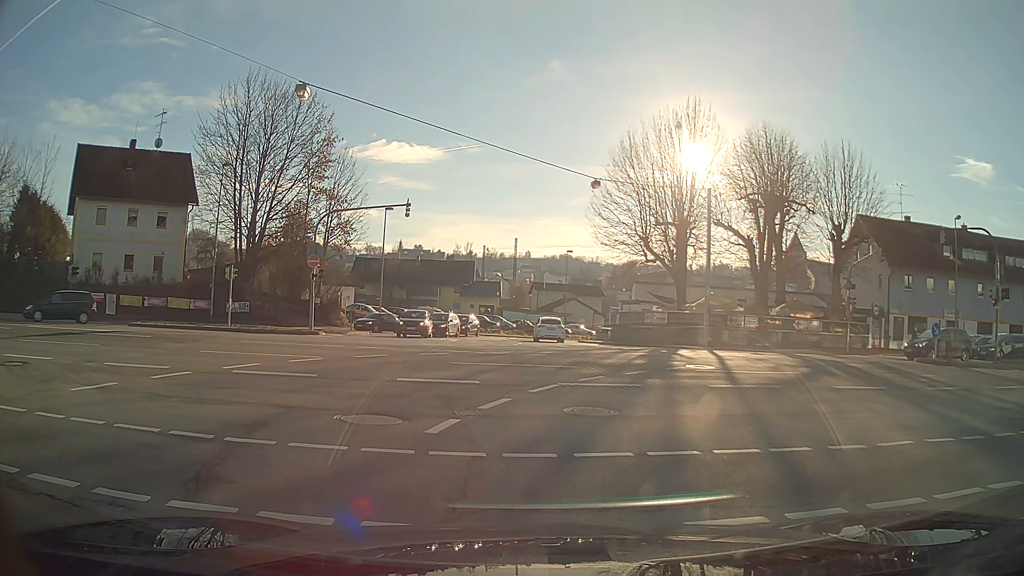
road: unclassified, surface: asphalt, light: Day
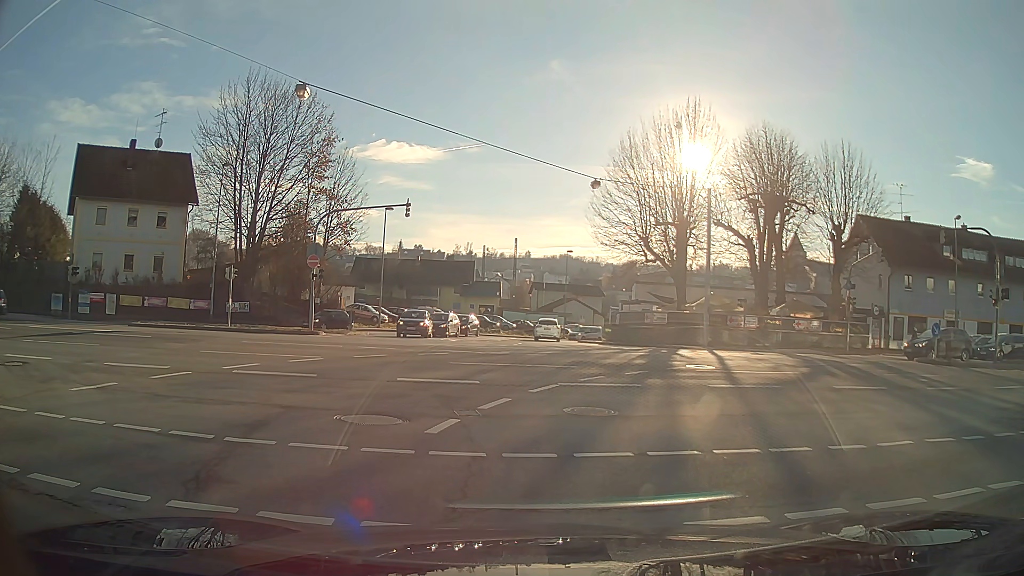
(0.0, 0.0) m; 0°
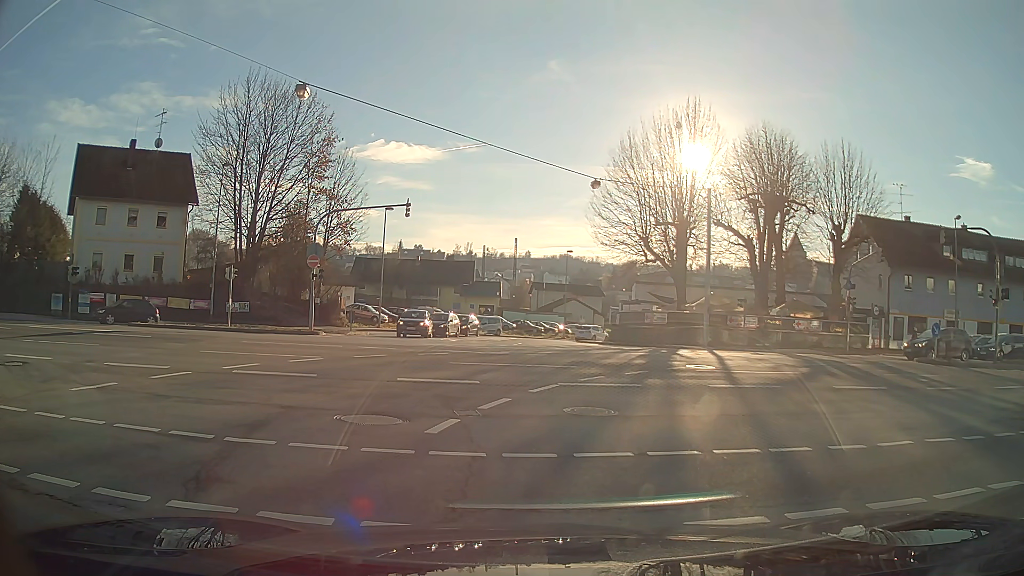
(0.0, 0.0) m; 0°
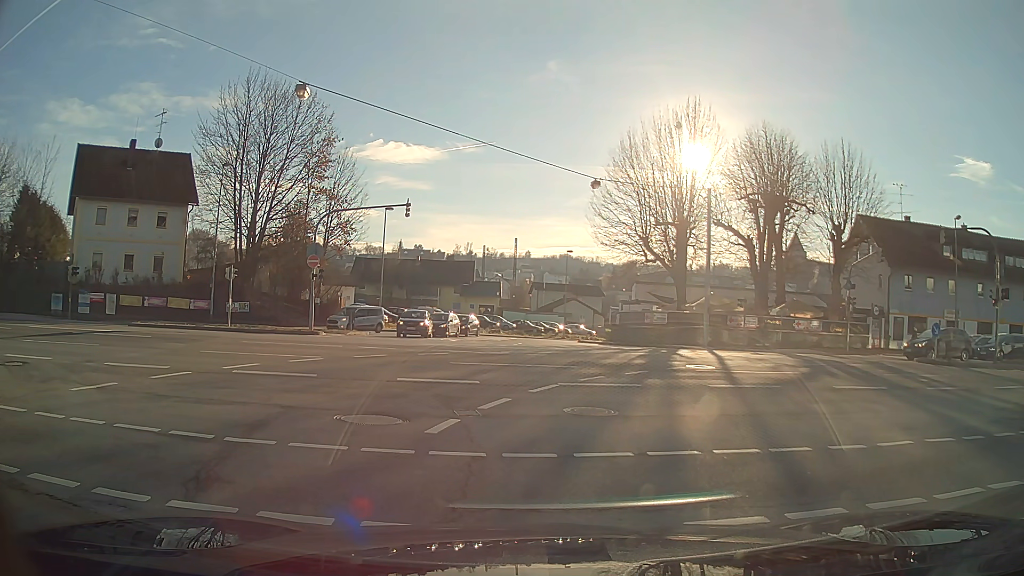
(0.0, 0.0) m; 0°
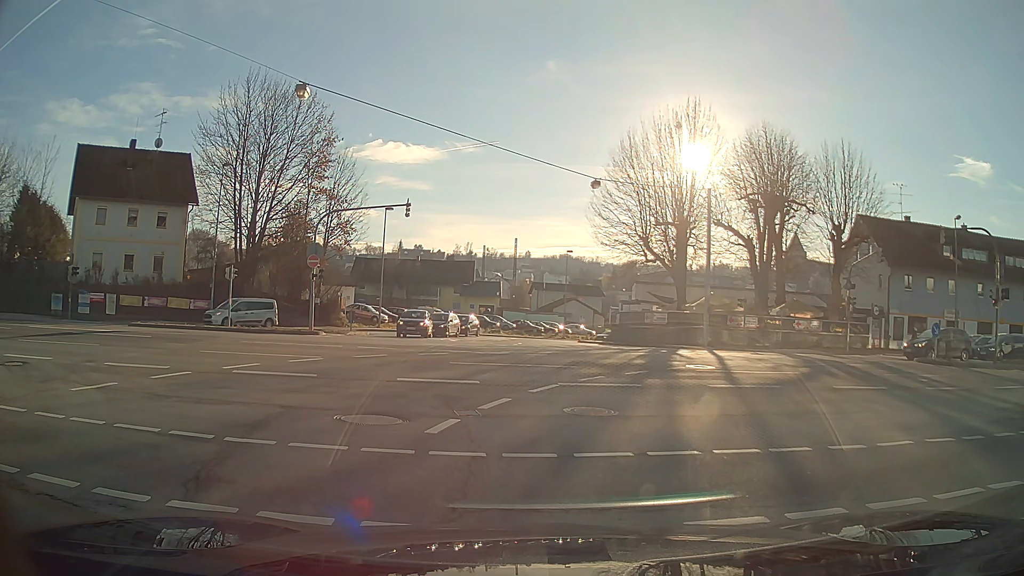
(0.0, 0.0) m; 0°
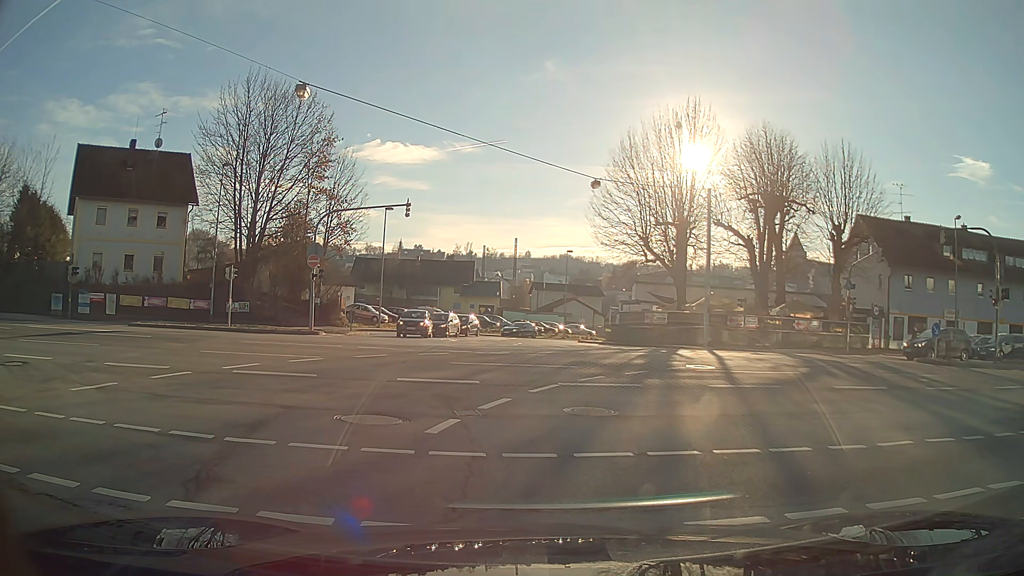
(0.0, 0.0) m; 0°
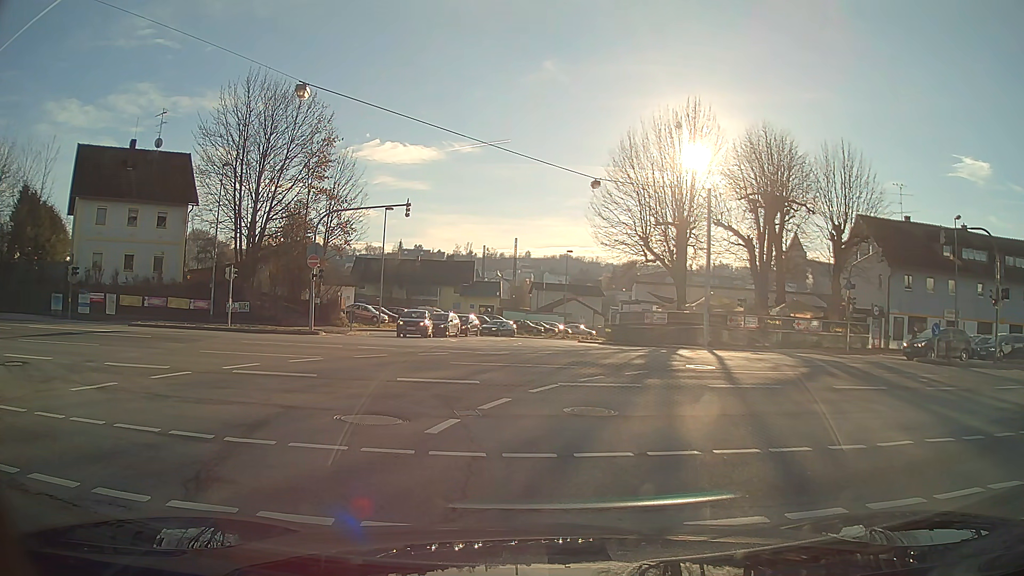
(0.0, 0.0) m; 0°
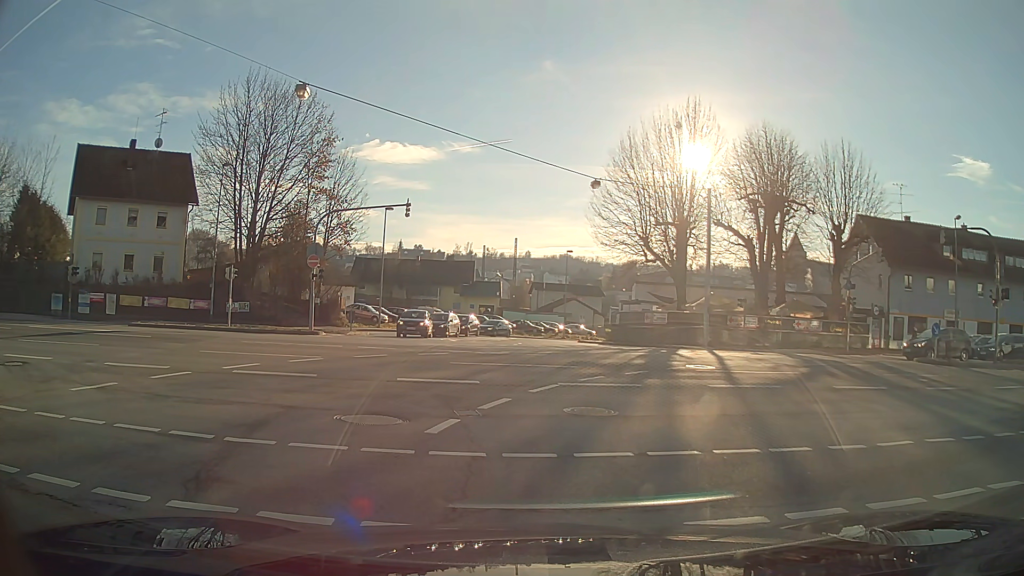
(0.0, 0.0) m; 0°
